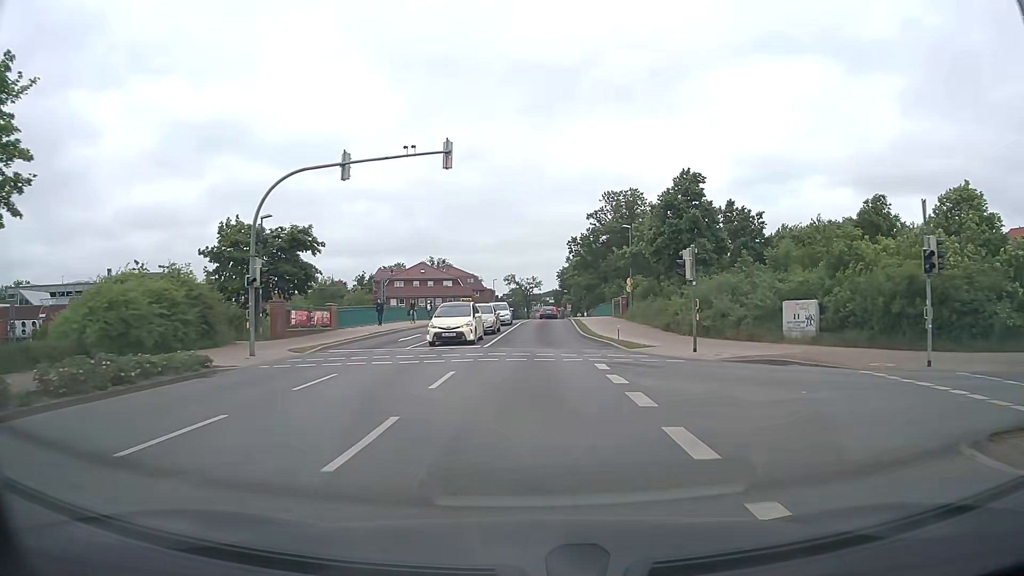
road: secondary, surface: asphalt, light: Day
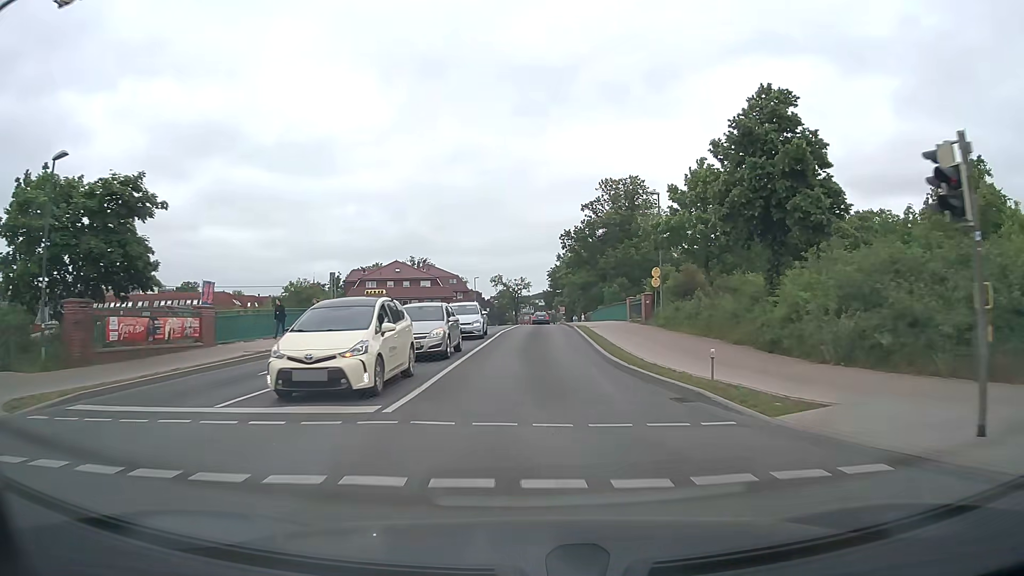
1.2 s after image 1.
(+0.2, +14.7) m; +1°
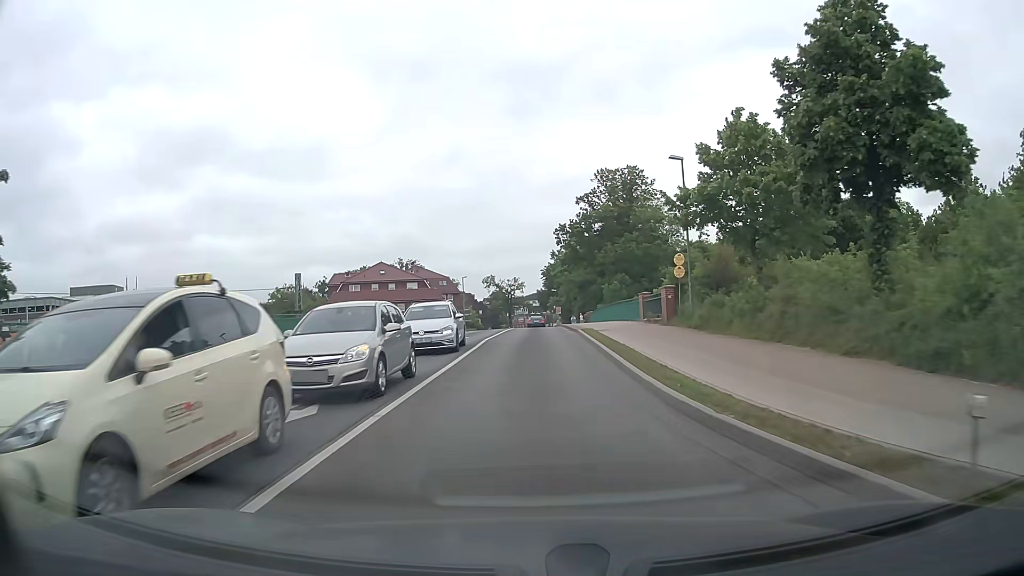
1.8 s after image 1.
(0.0, +7.3) m; +1°
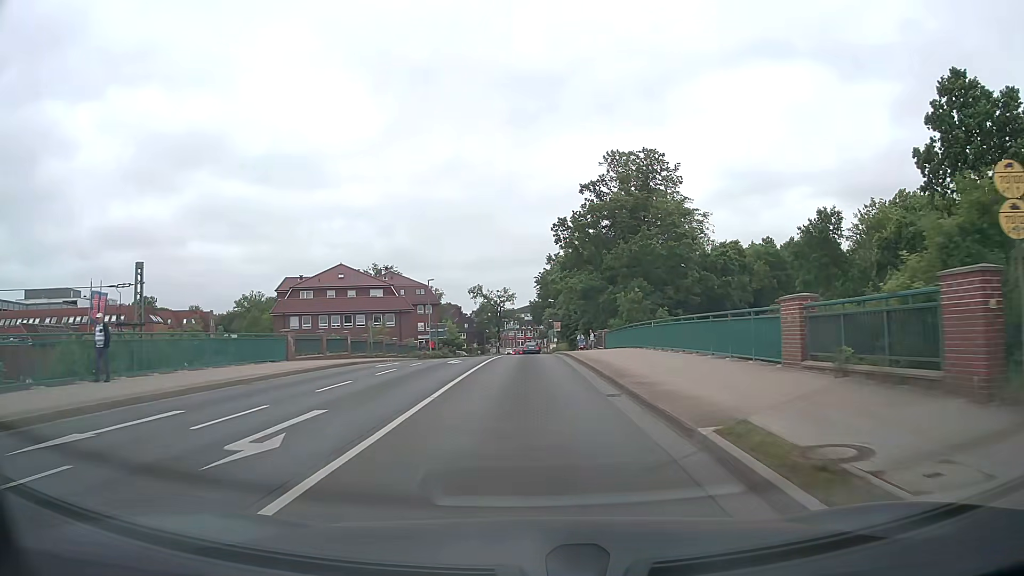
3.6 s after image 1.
(0.0, +21.5) m; 0°
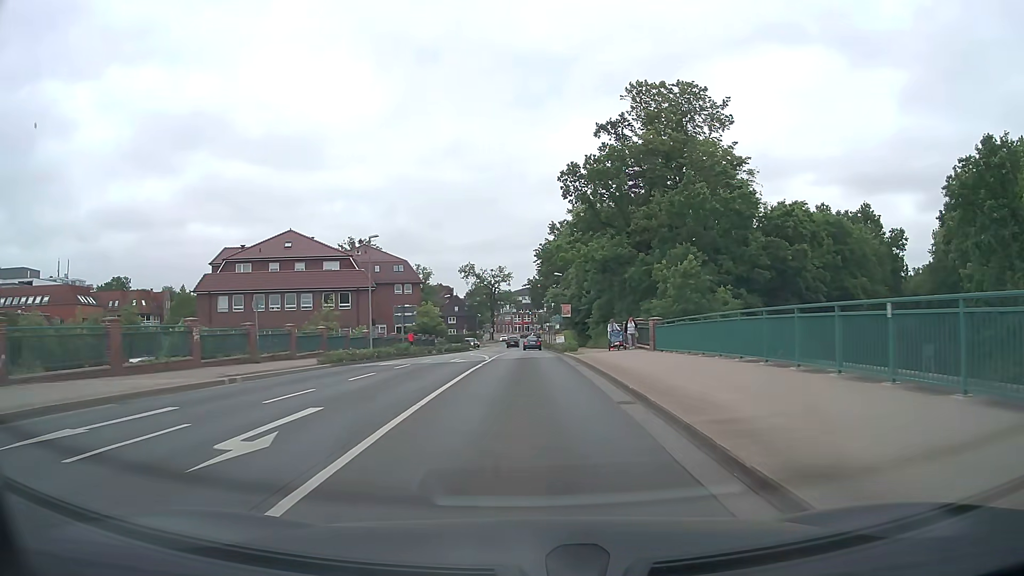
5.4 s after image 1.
(-0.1, +21.2) m; 0°
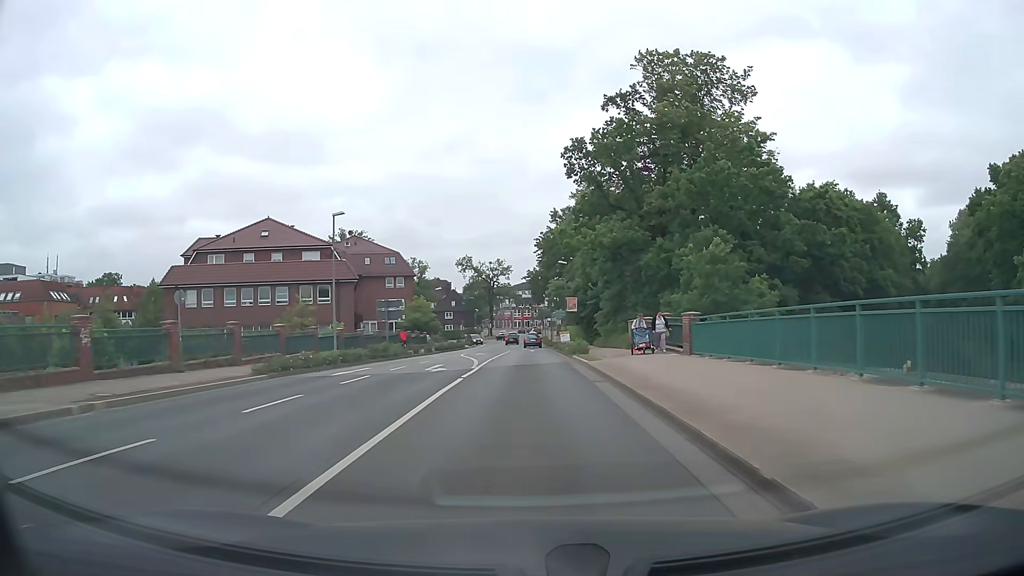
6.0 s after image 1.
(0.0, +6.9) m; 0°
